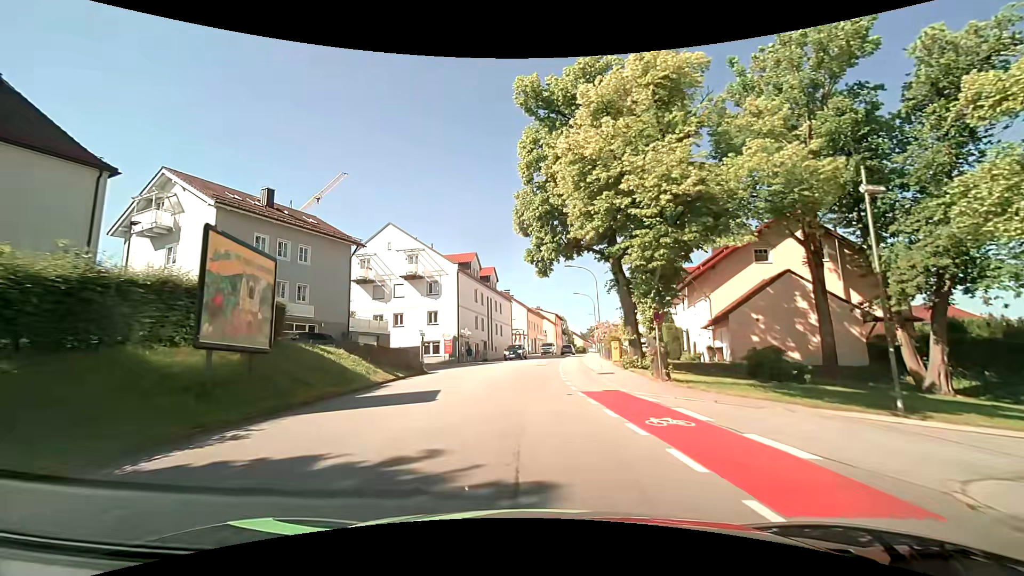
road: tertiary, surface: asphalt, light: Day
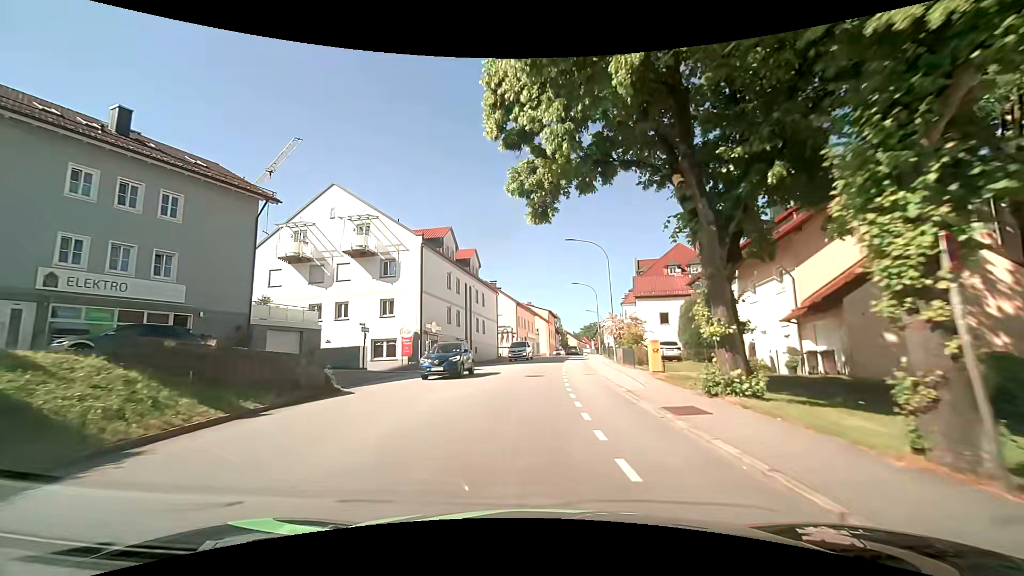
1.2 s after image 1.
(+0.1, +12.4) m; +1°
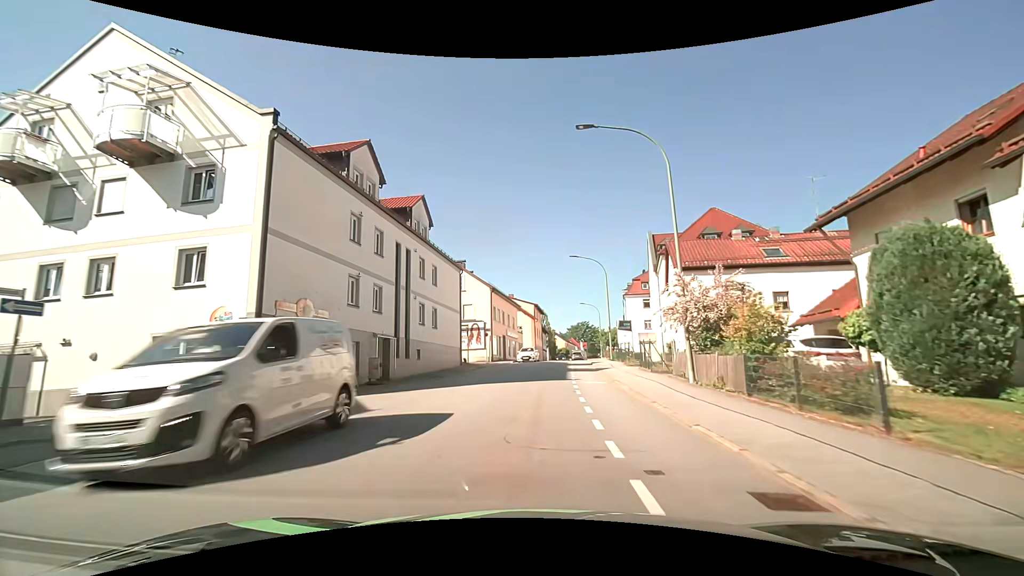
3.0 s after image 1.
(+0.2, +19.1) m; +1°
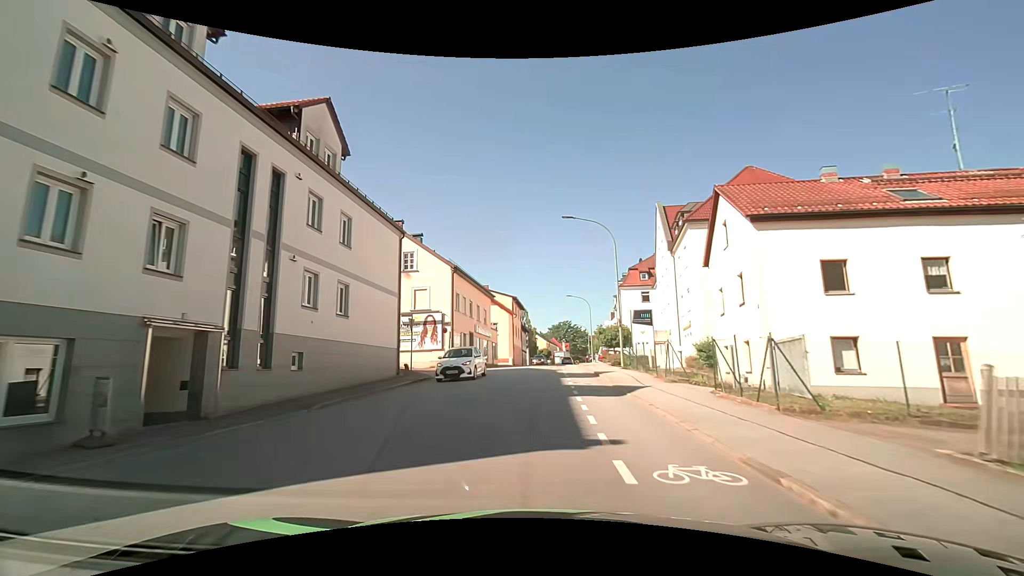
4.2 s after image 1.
(+0.4, +13.1) m; +3°
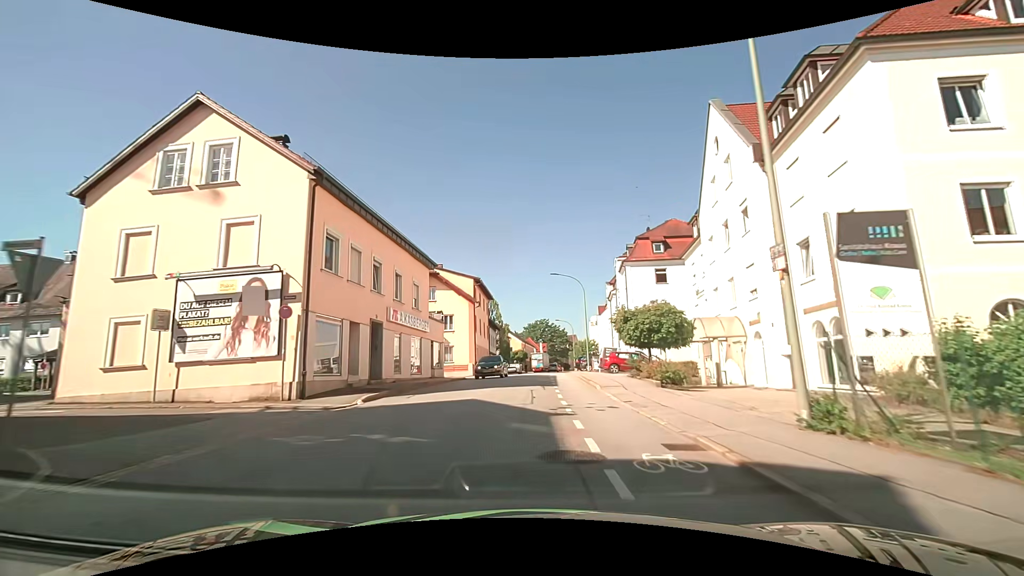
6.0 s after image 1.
(+0.6, +20.2) m; +3°
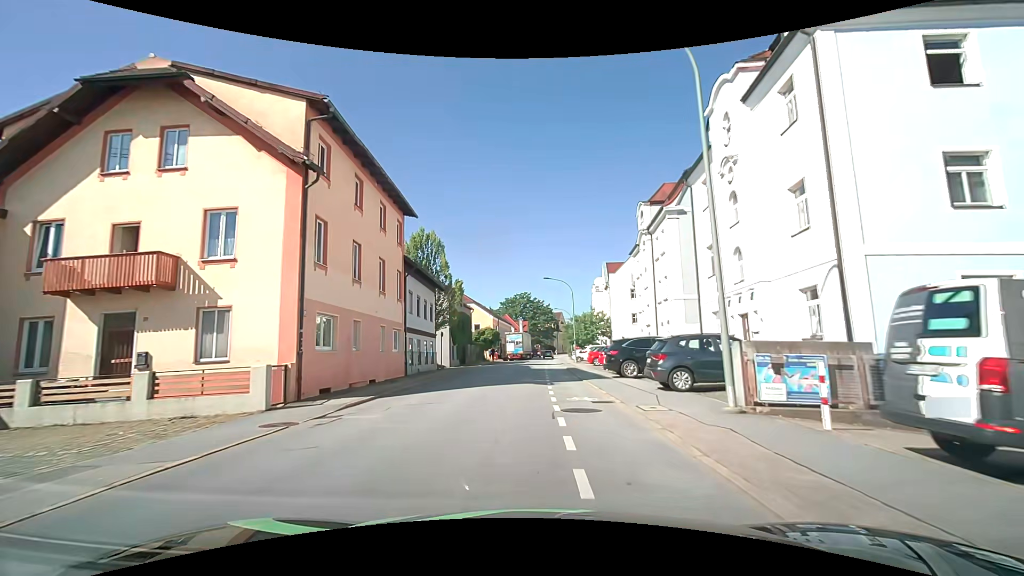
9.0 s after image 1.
(+0.7, +34.3) m; +2°
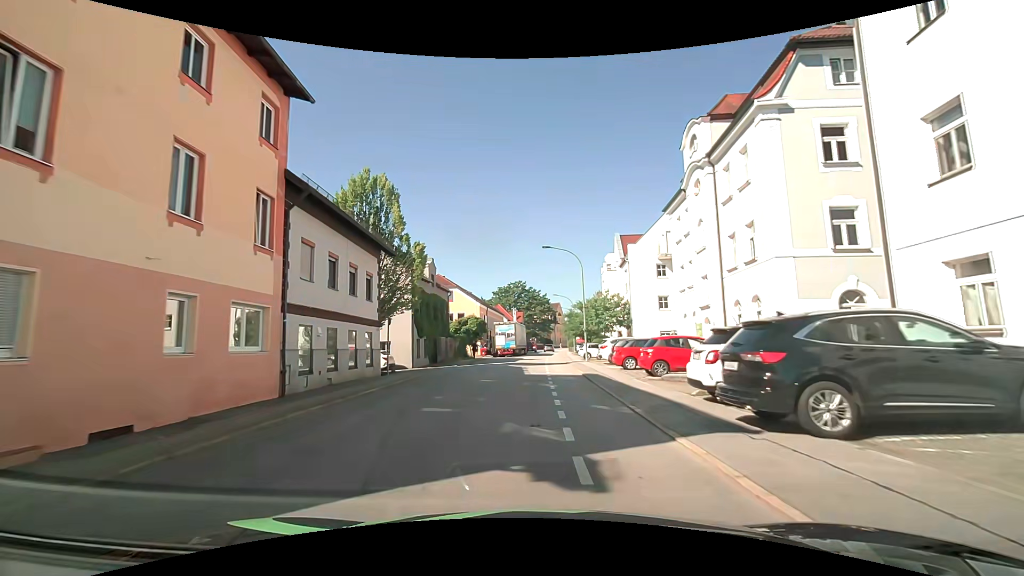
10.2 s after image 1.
(+0.2, +13.7) m; 0°
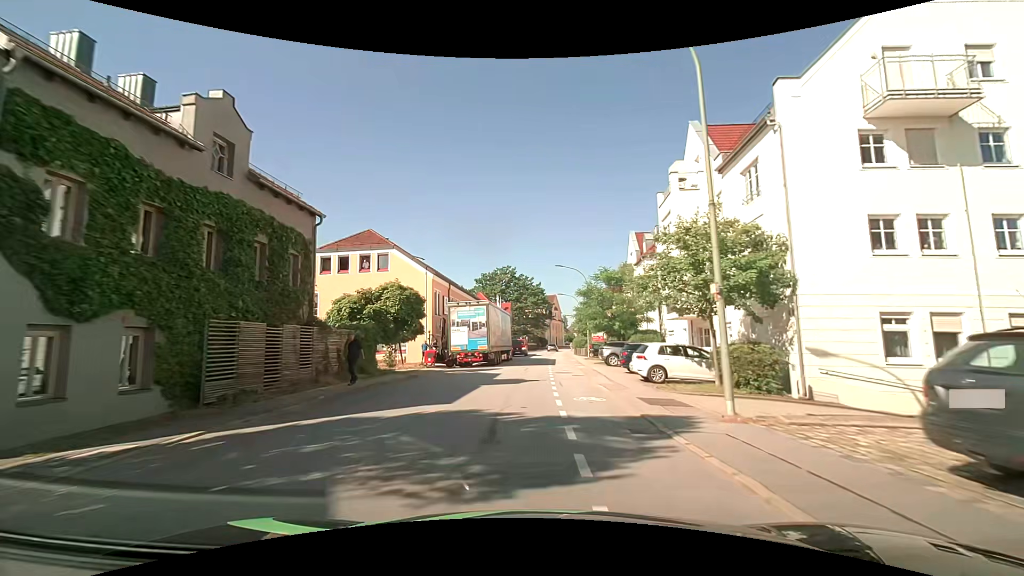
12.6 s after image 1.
(+0.5, +27.8) m; +2°
(0, +10) (0, +20) (0, +30) (+1, +40) (+1, +50) (+2, +60) (+2, +70) (+3, +80) (+4, +90) (+4, +100) m
